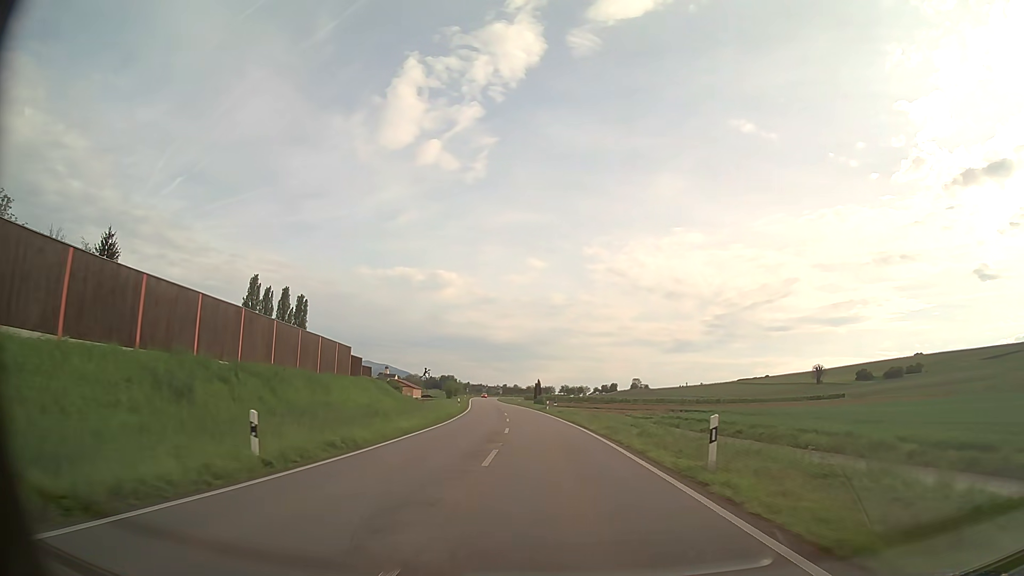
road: primary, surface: asphalt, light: Day
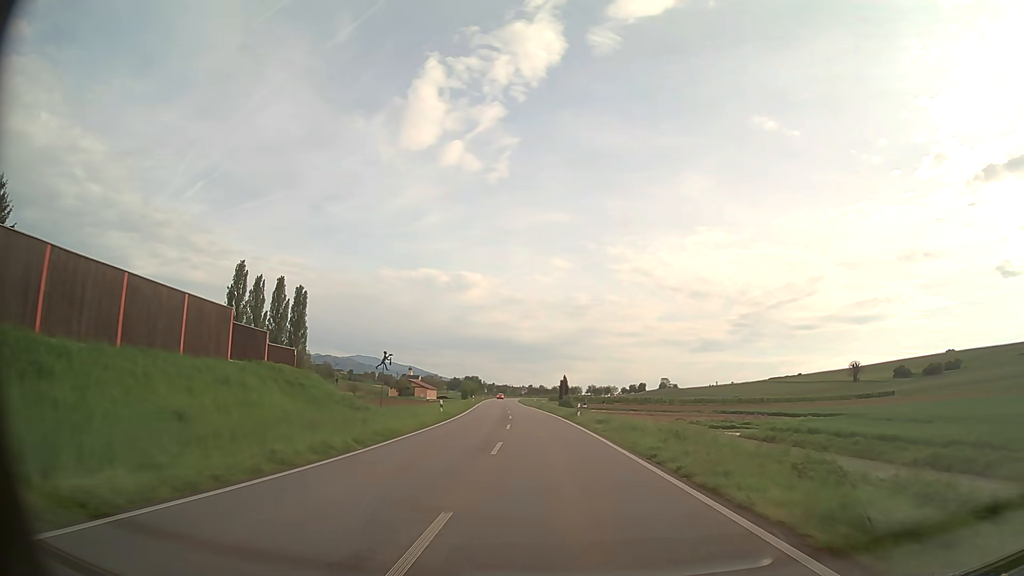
(-0.3, +21.4) m; -2°
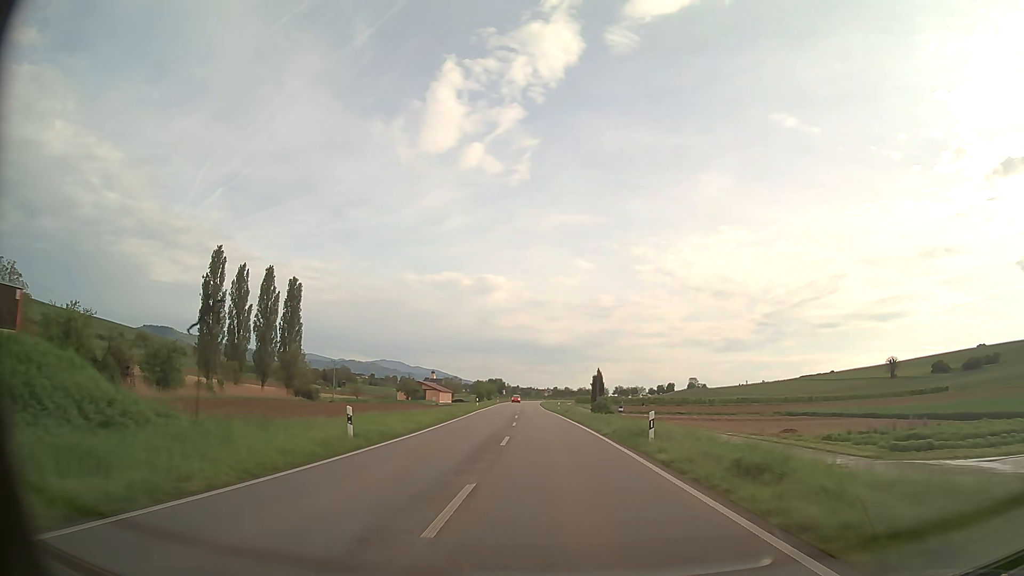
(-0.4, +21.4) m; -2°
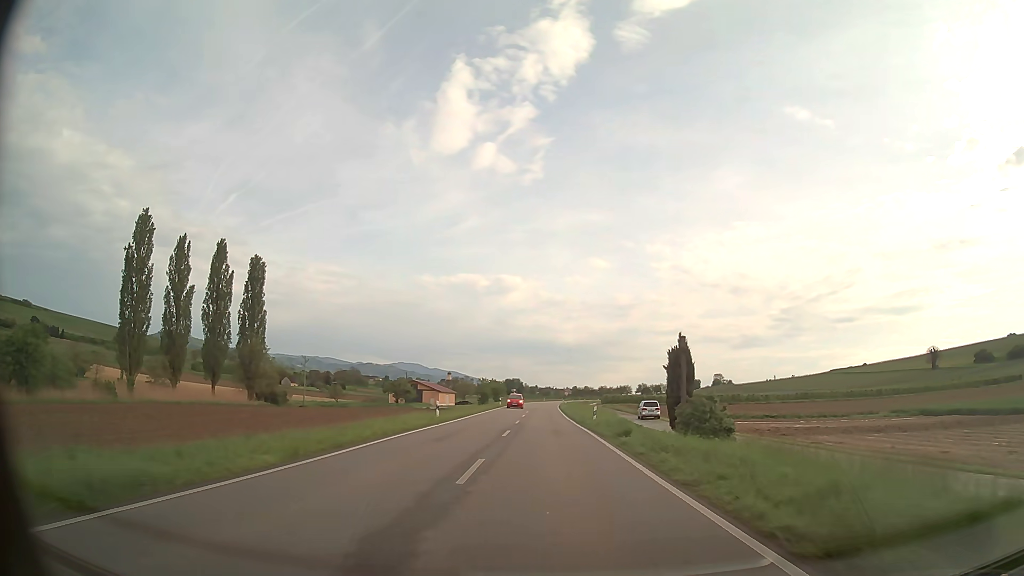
(-0.6, +32.2) m; -2°
(0, +10) (0, +20) (0, +30) (0, +40) (0, +50) (-1, +60) (-1, +70) (-1, +80) (-1, +90) (-1, +100) m
